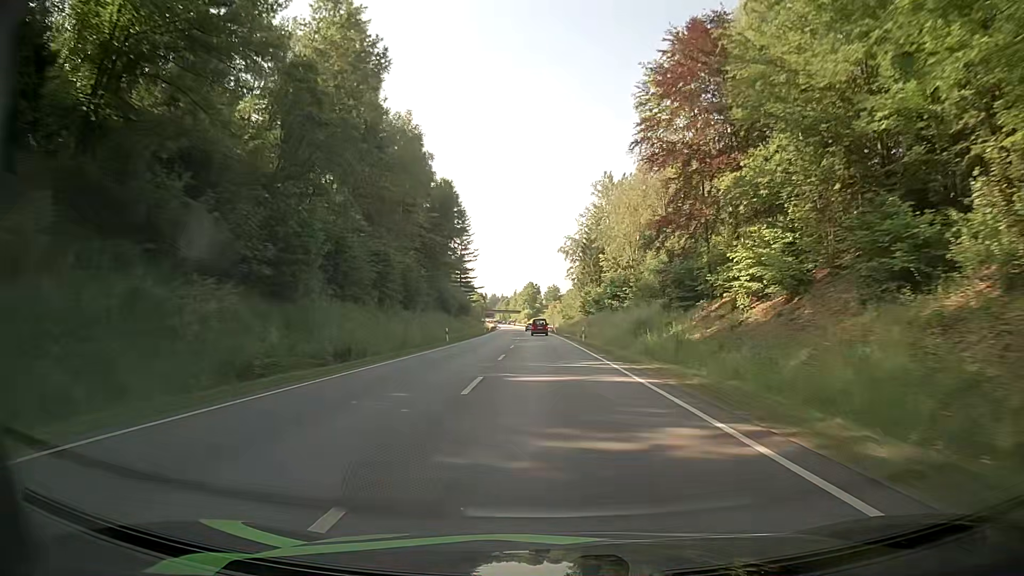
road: primary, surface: asphalt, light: Day
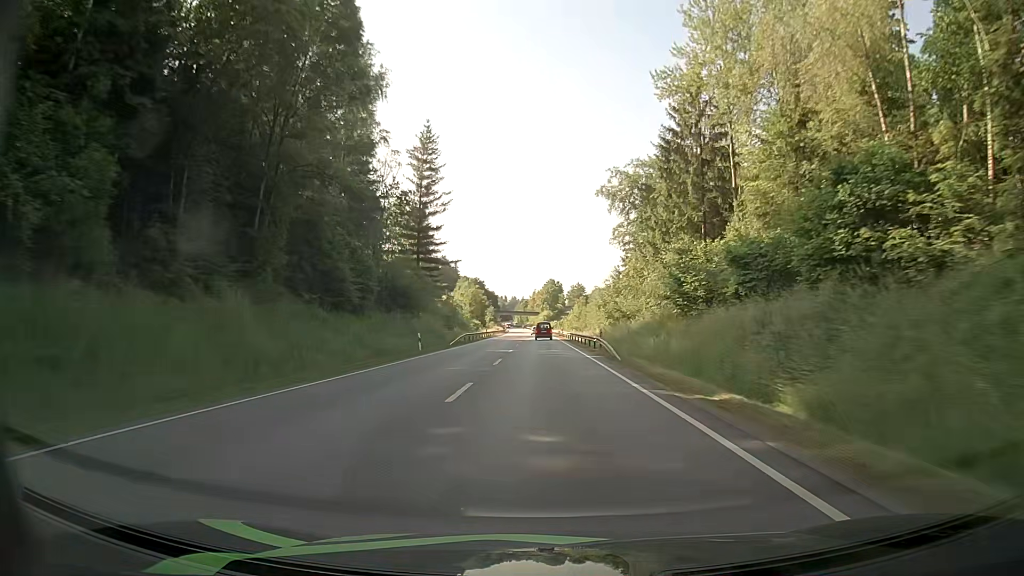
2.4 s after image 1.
(-0.6, +60.6) m; -2°
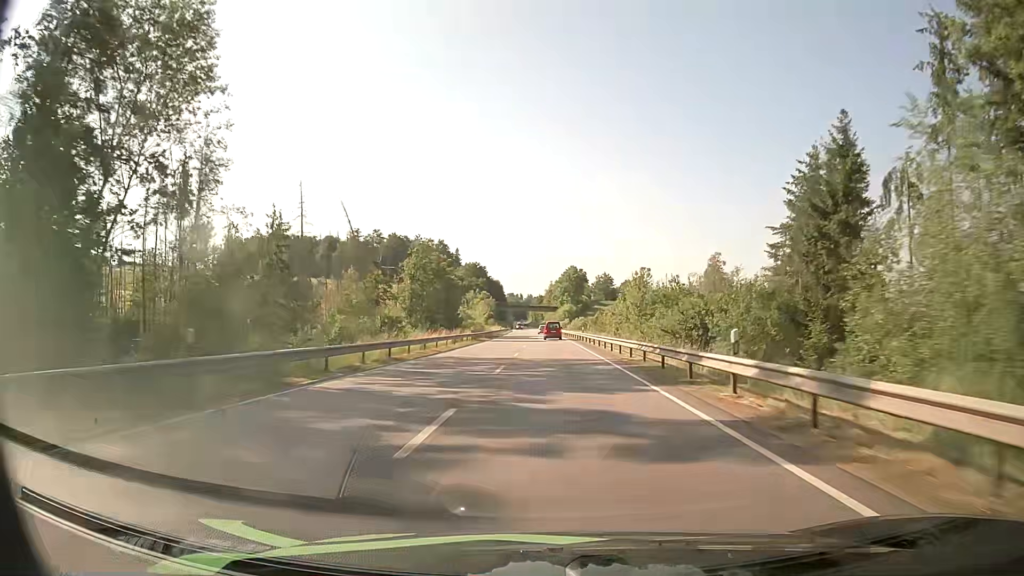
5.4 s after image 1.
(-1.4, +77.2) m; -2°
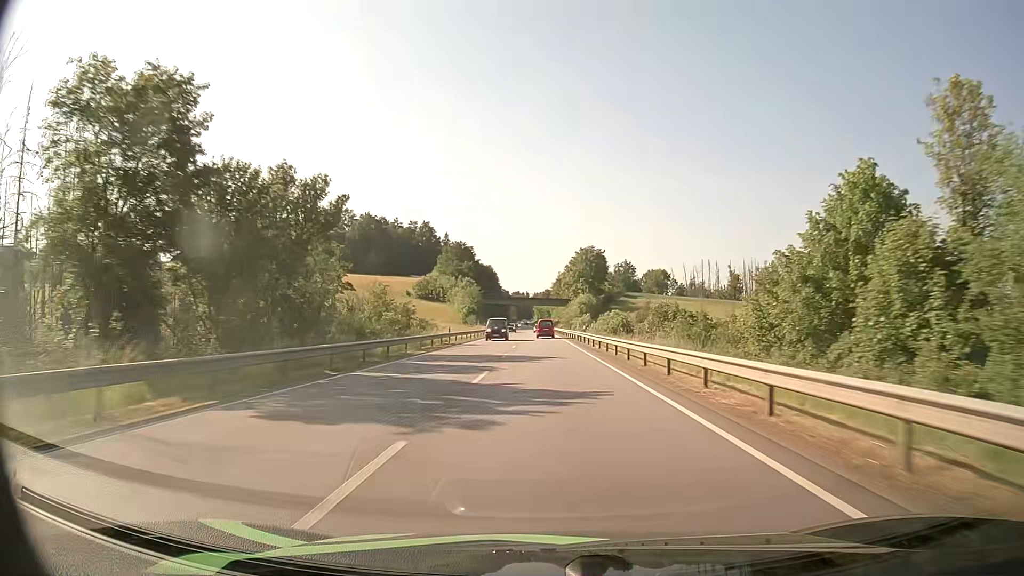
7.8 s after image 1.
(+0.2, +63.1) m; 0°
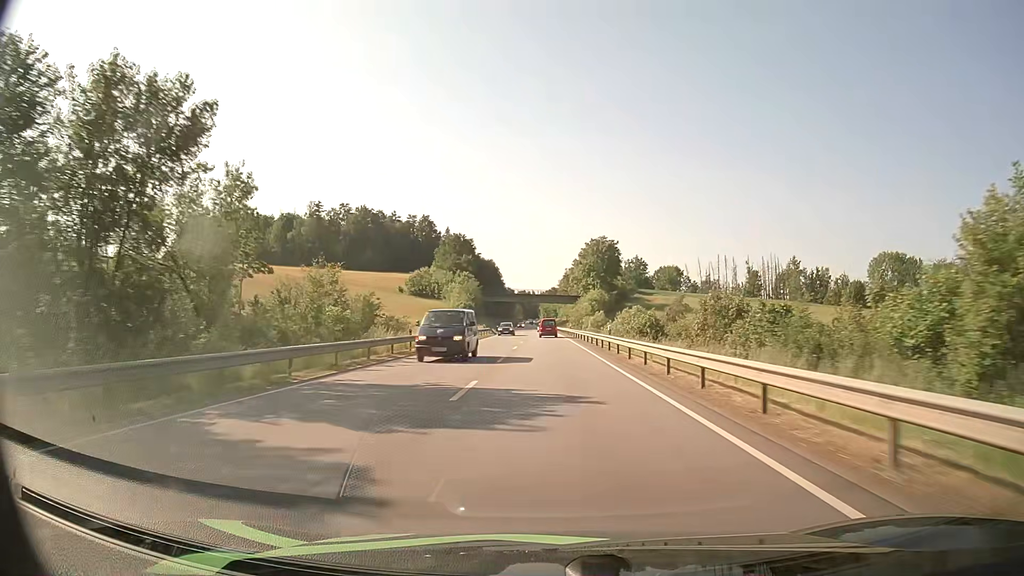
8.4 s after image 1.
(-0.1, +15.8) m; -1°
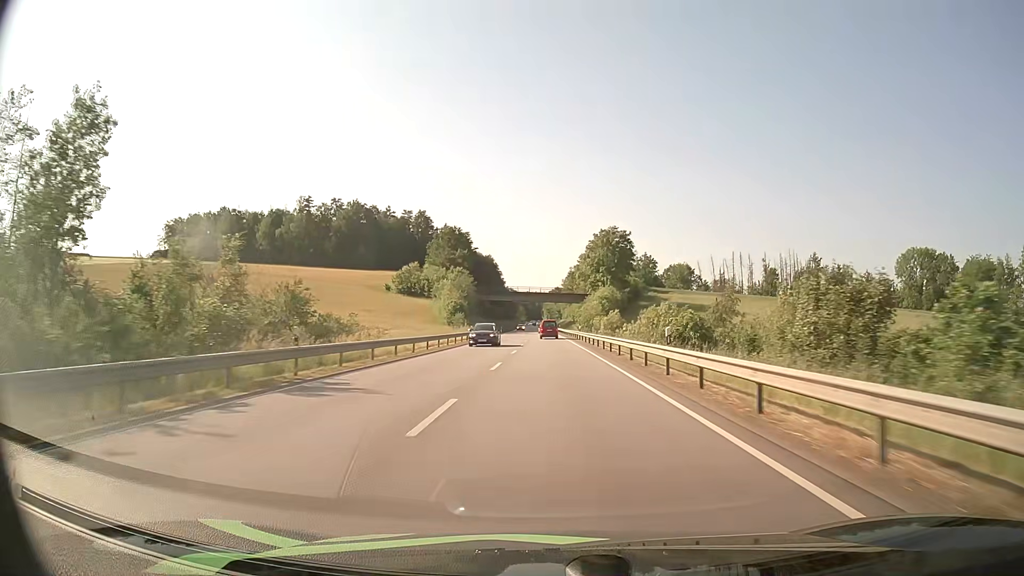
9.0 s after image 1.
(-0.1, +15.8) m; 0°
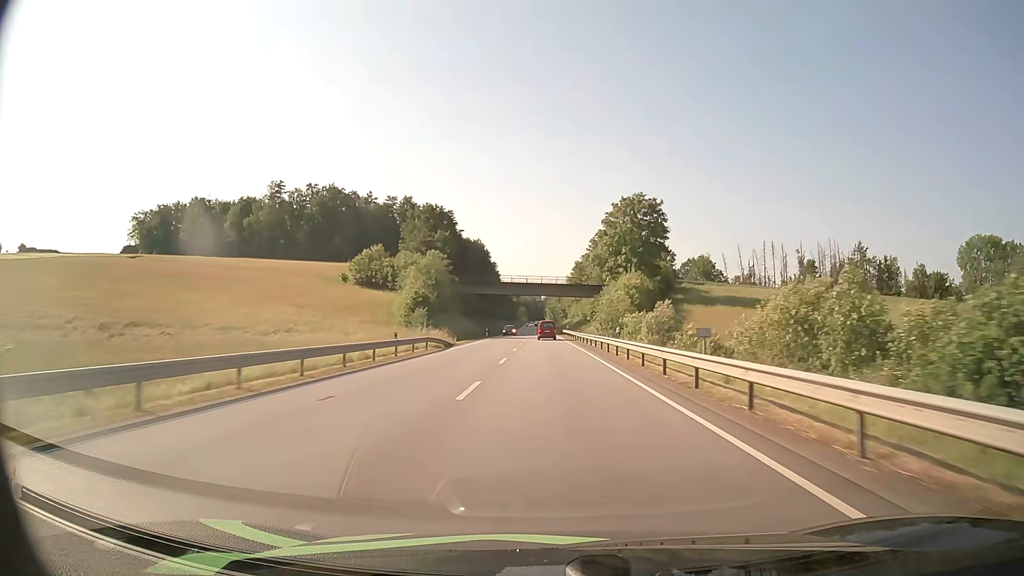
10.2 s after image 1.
(0.0, +31.6) m; 0°
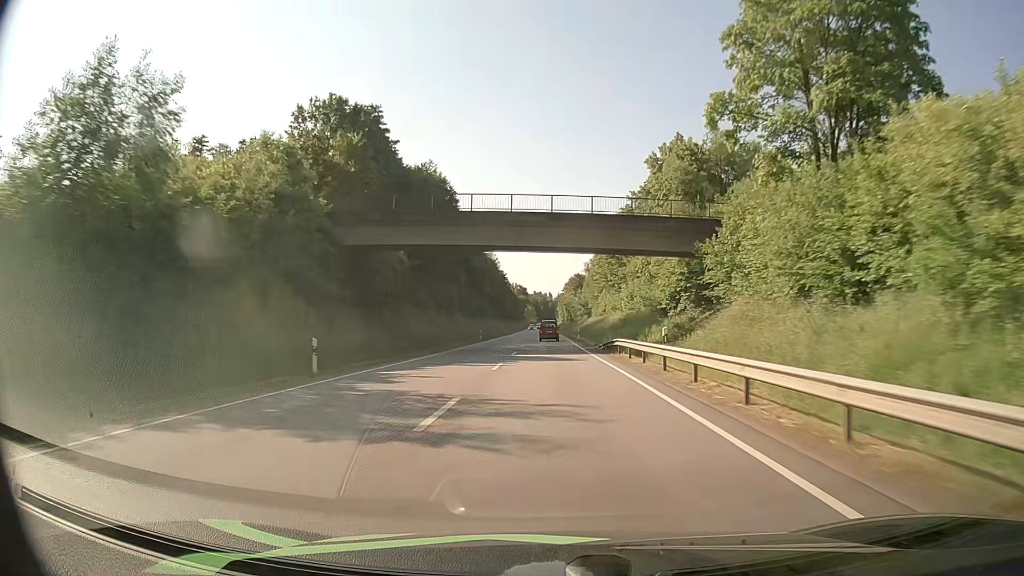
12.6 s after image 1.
(-0.4, +63.7) m; -1°
(0, +10) (0, +20) (0, +30) (0, +40) (0, +50) (0, +60) (0, +70) (0, +80) (0, +90) (0, +100) m
